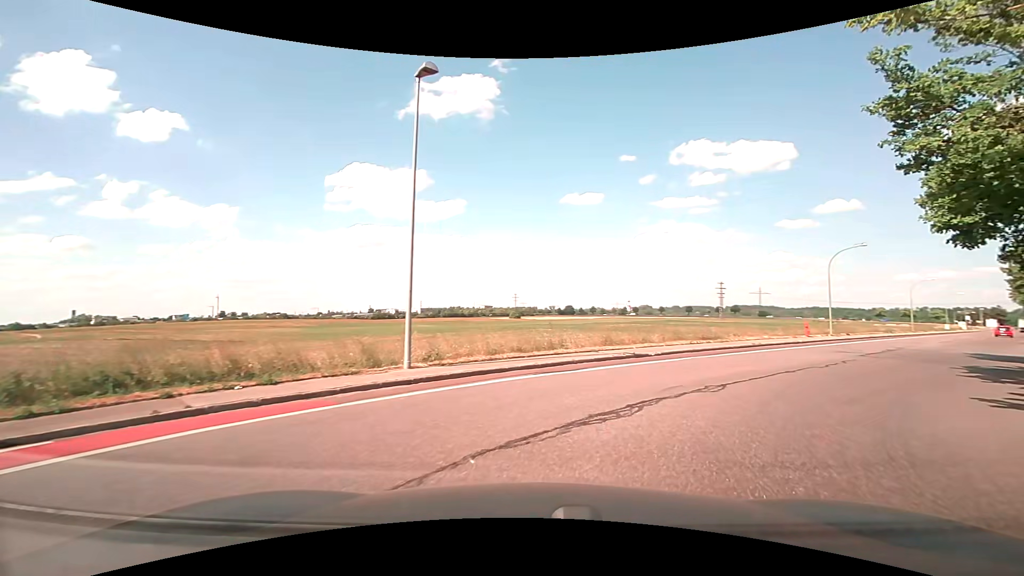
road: tertiary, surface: asphalt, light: Day
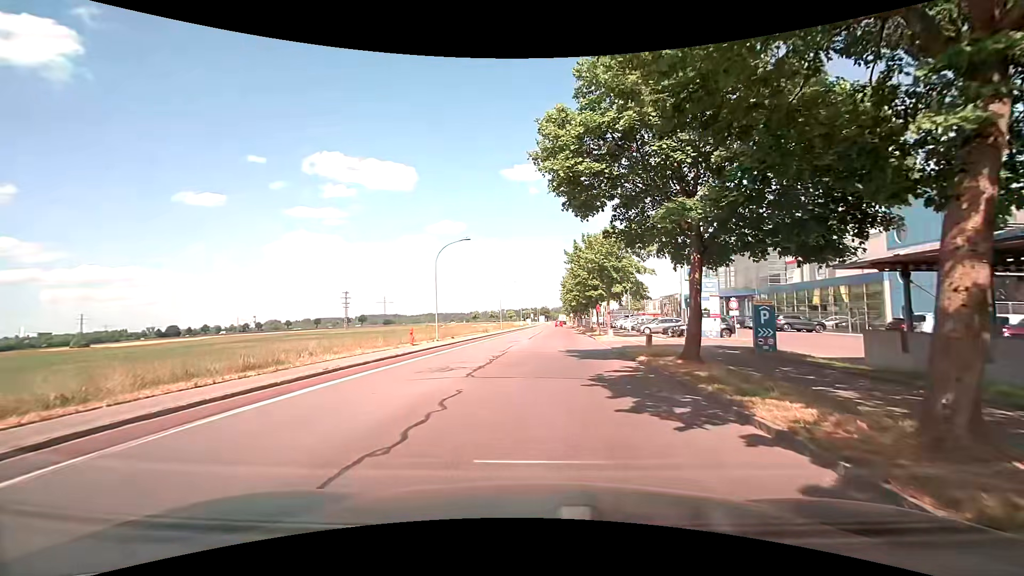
(+4.6, +10.3) m; +39°
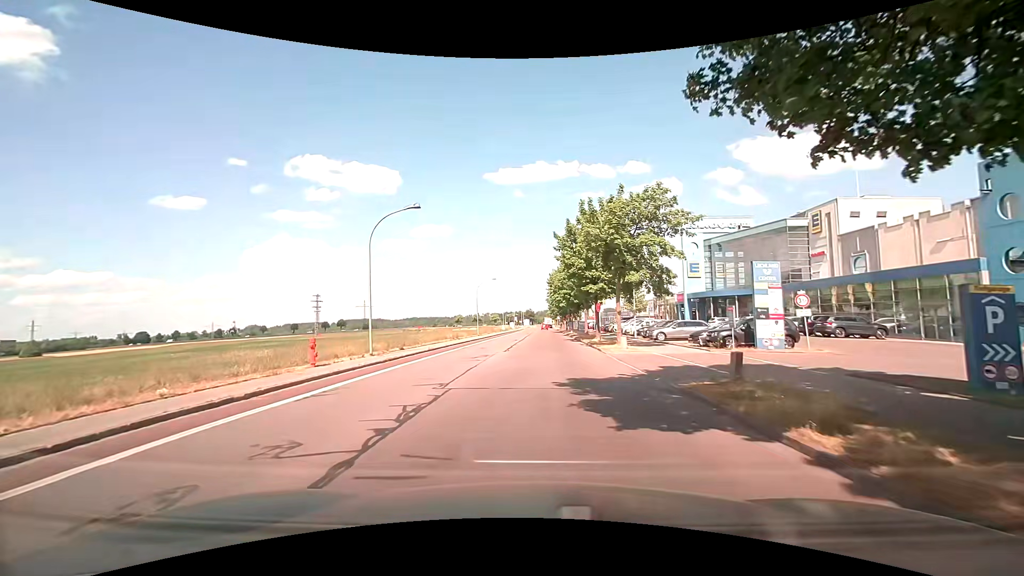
(+0.5, +11.1) m; +3°
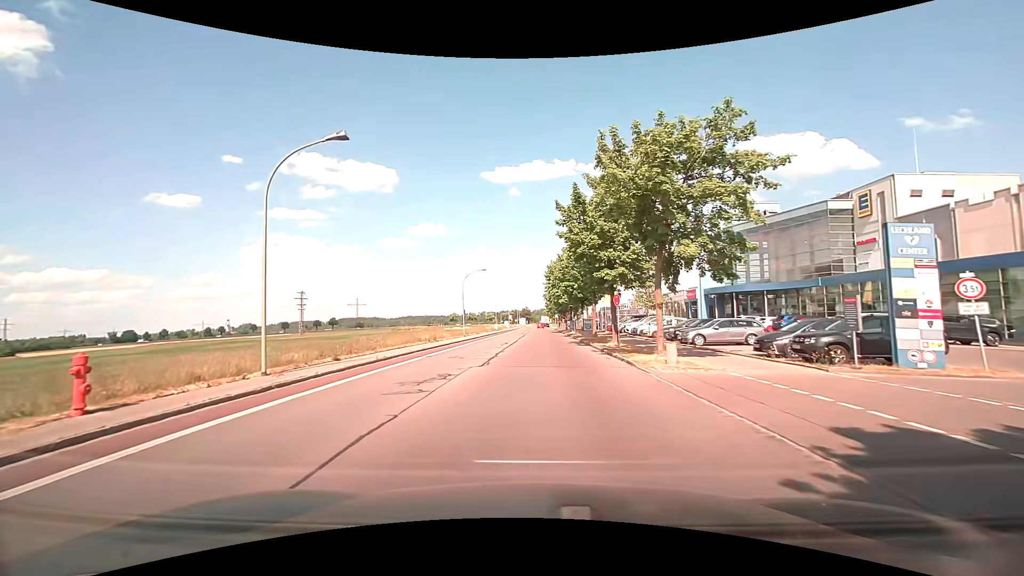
(+0.2, +9.2) m; +2°
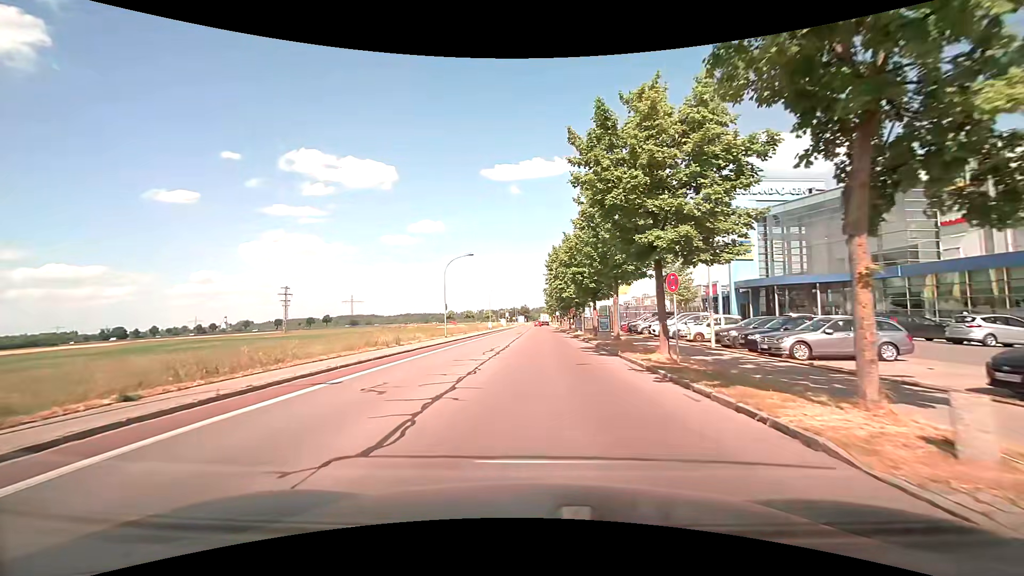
(-0.1, +10.4) m; -1°
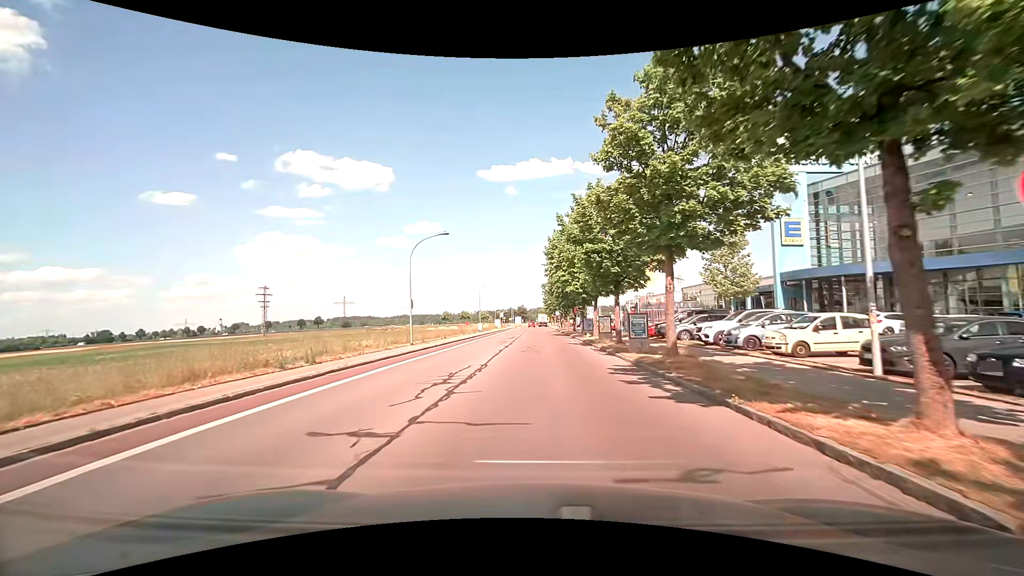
(0.0, +11.1) m; 0°
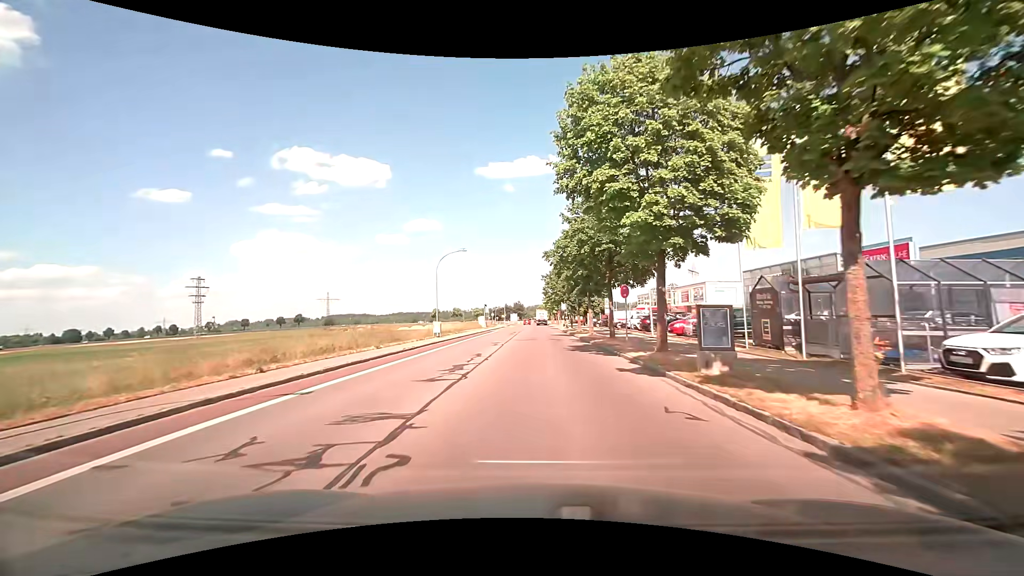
(+0.1, +28.8) m; 0°
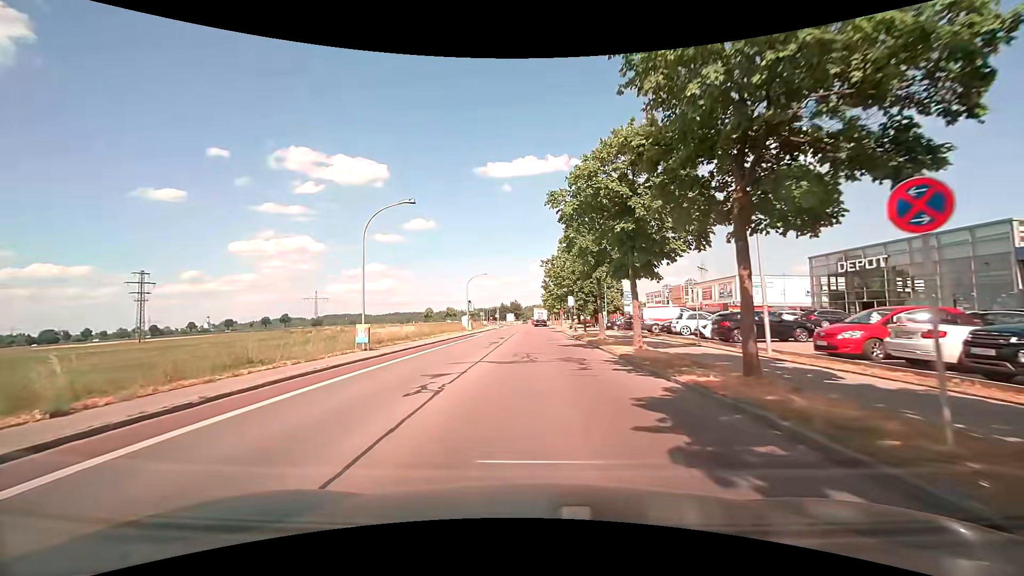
(+0.1, +17.0) m; 0°
(0, +10) (0, +20) (0, +30) (0, +40) (0, +50) (0, +60) (0, +70) (0, +80) (0, +90) (-1, +100) m
